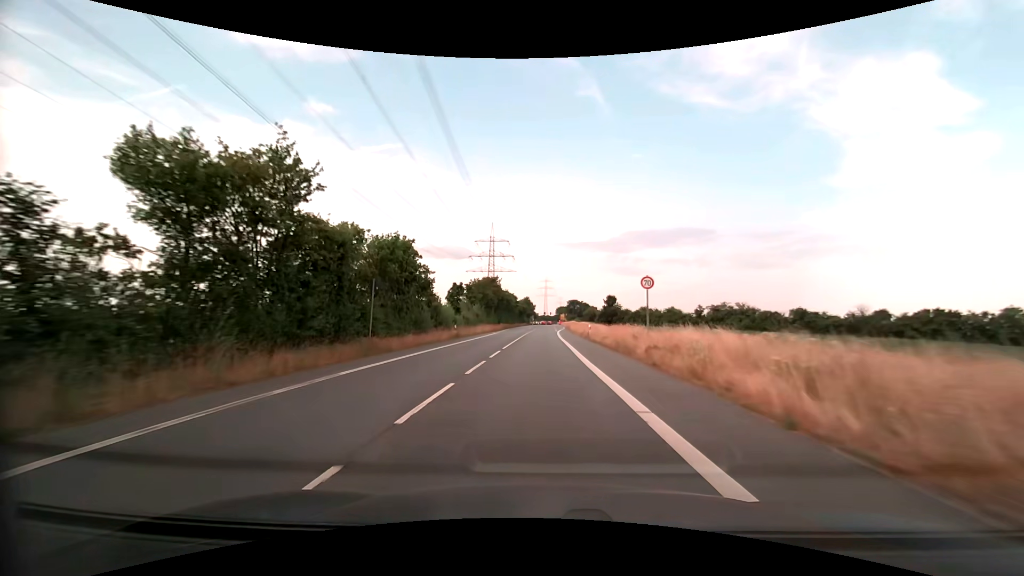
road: secondary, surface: asphalt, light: Day
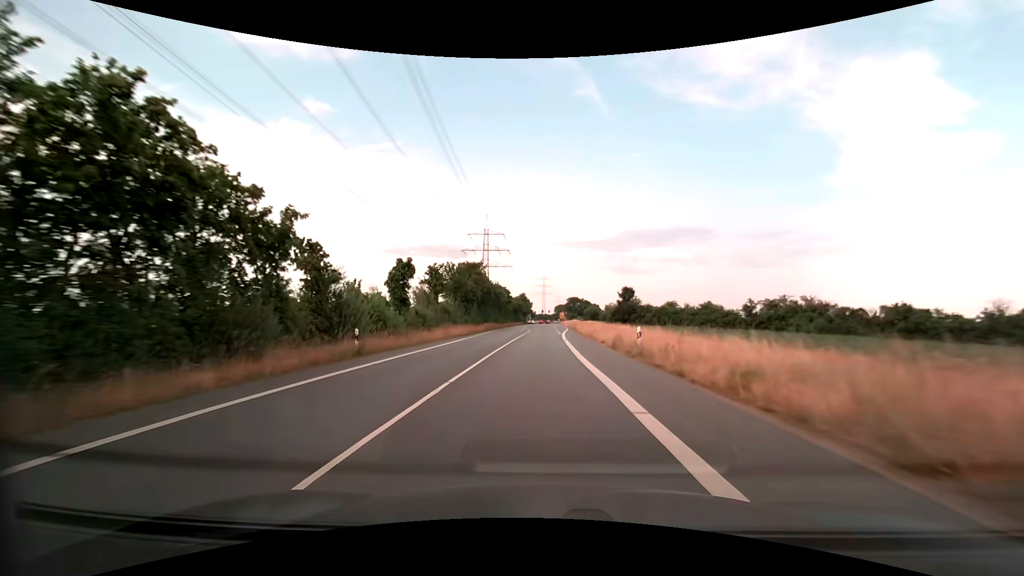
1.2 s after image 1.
(+0.1, +22.5) m; 0°
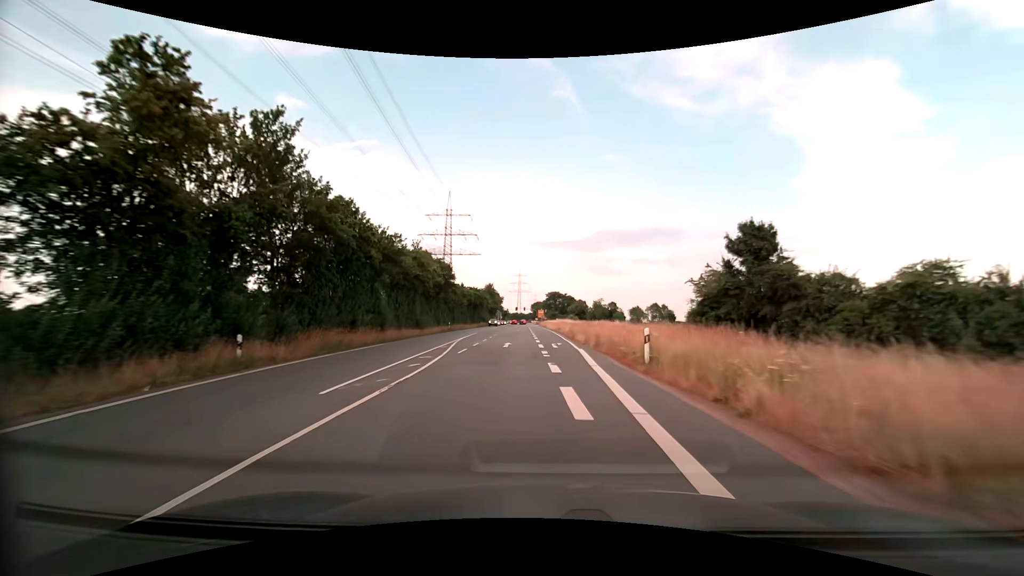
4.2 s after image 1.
(+1.0, +54.9) m; +3°
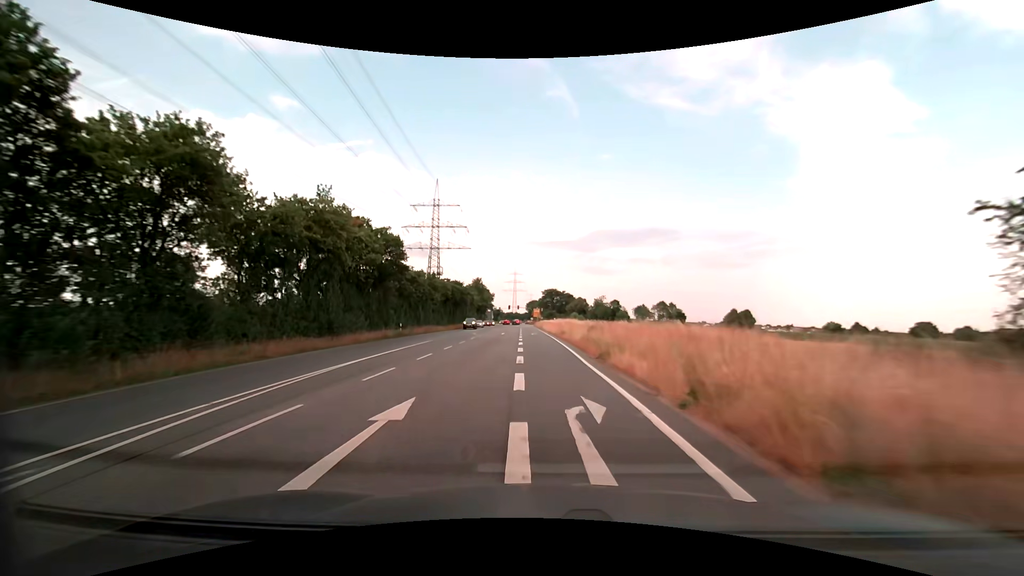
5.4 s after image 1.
(+0.1, +21.4) m; 0°
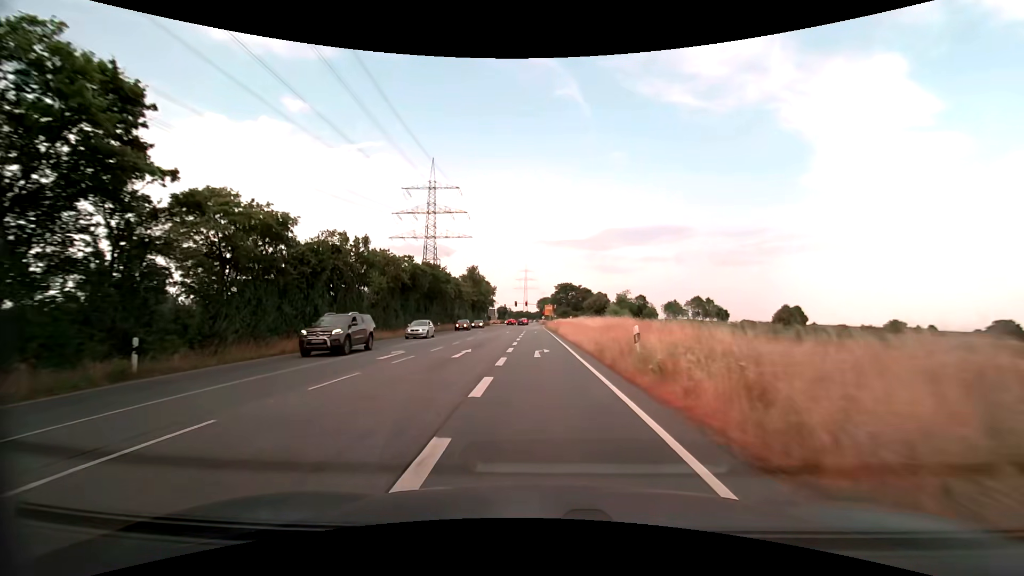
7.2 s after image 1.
(-0.2, +30.9) m; -1°
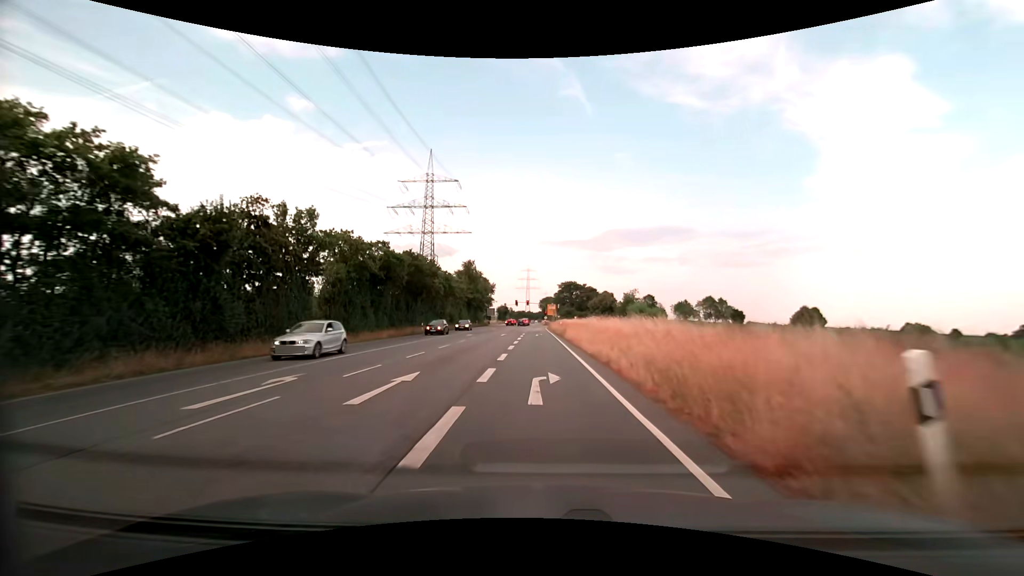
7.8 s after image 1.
(0.0, +10.0) m; 0°
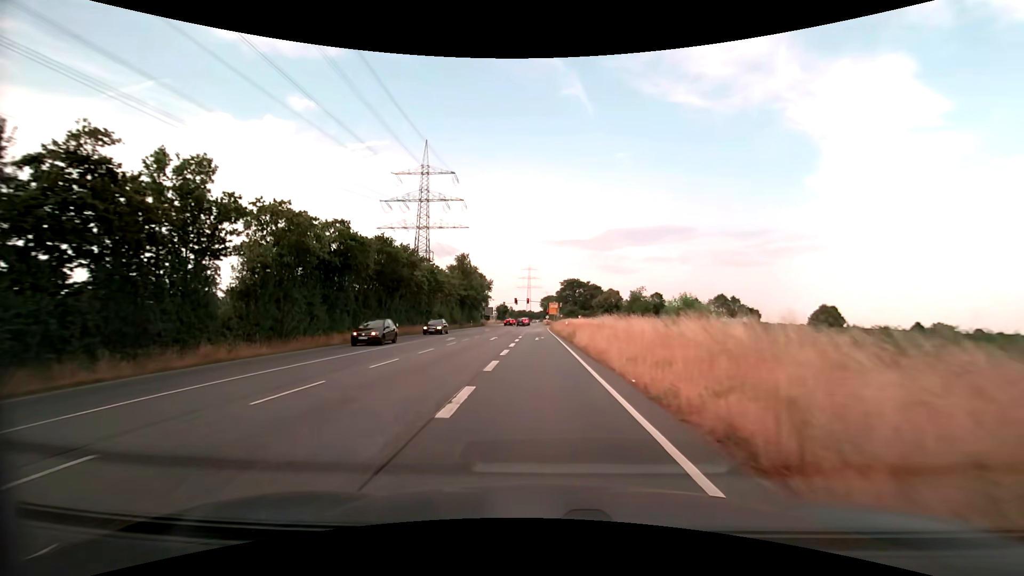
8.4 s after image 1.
(0.0, +9.8) m; 0°
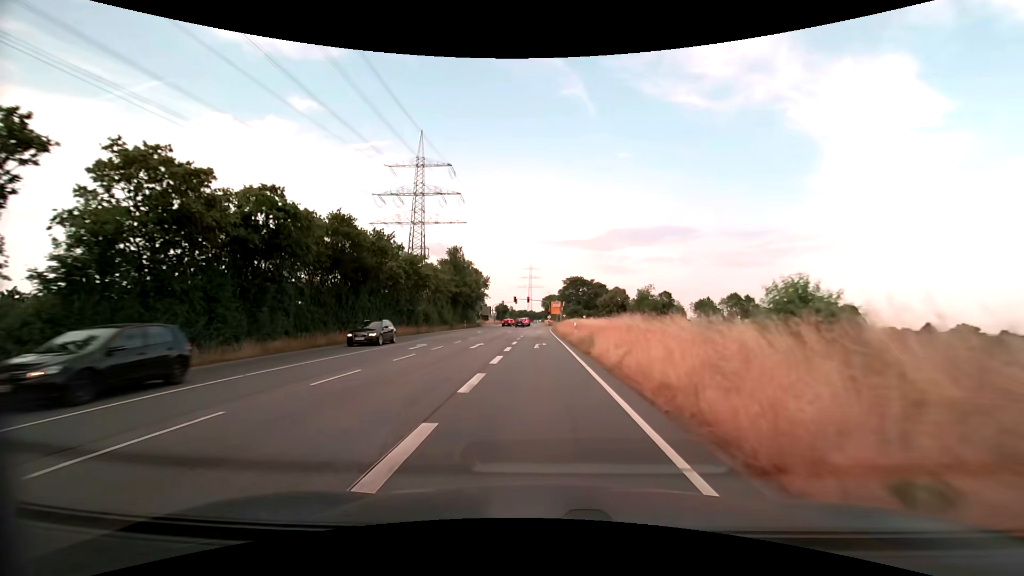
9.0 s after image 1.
(0.0, +9.5) m; 0°
(0, +10) (0, +20) (0, +30) (0, +40) (0, +50) (0, +60) (0, +70) (0, +80) (0, +90) (+2, +100) m
